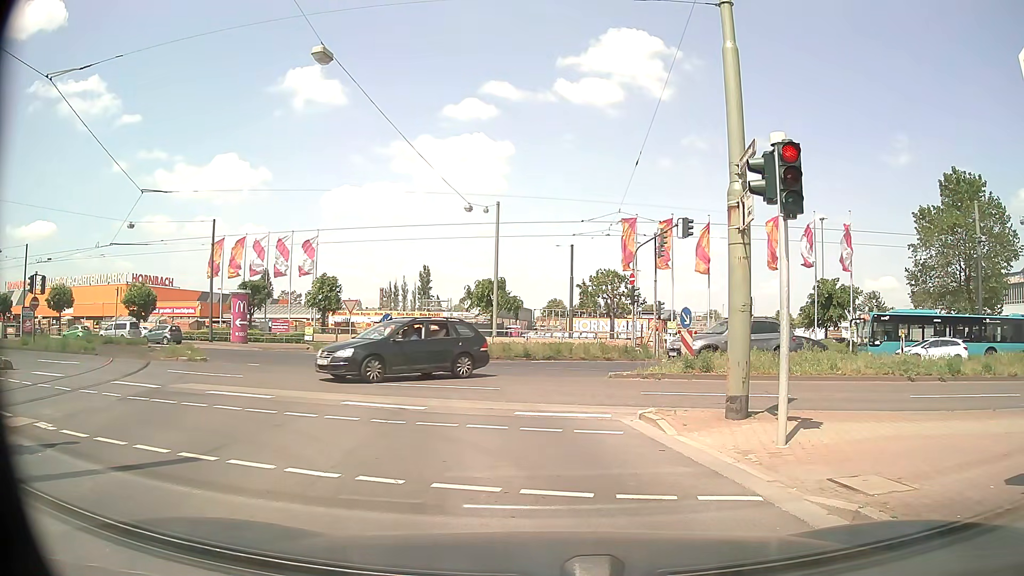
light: Day
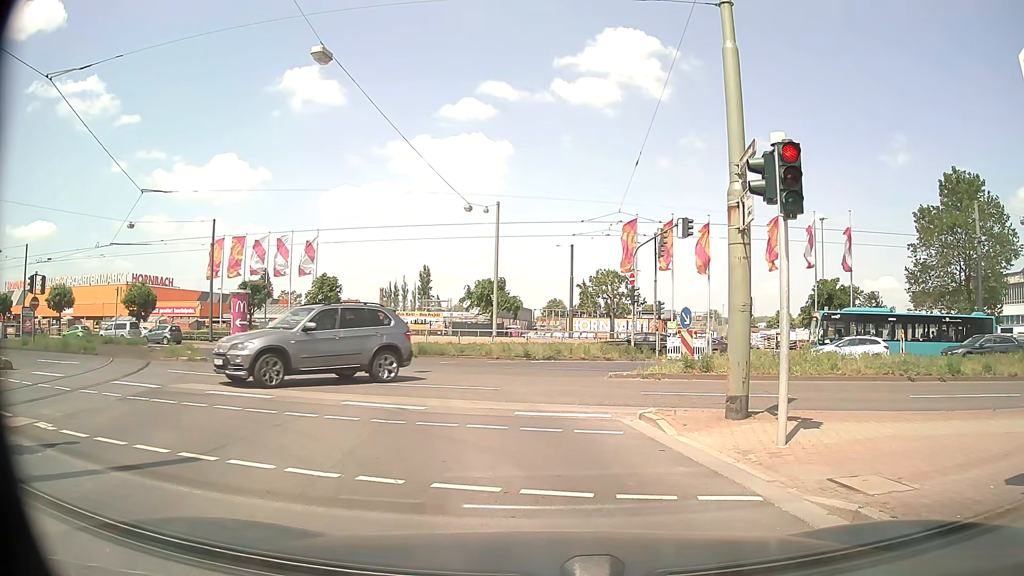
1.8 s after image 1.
(0.0, 0.0) m; 0°
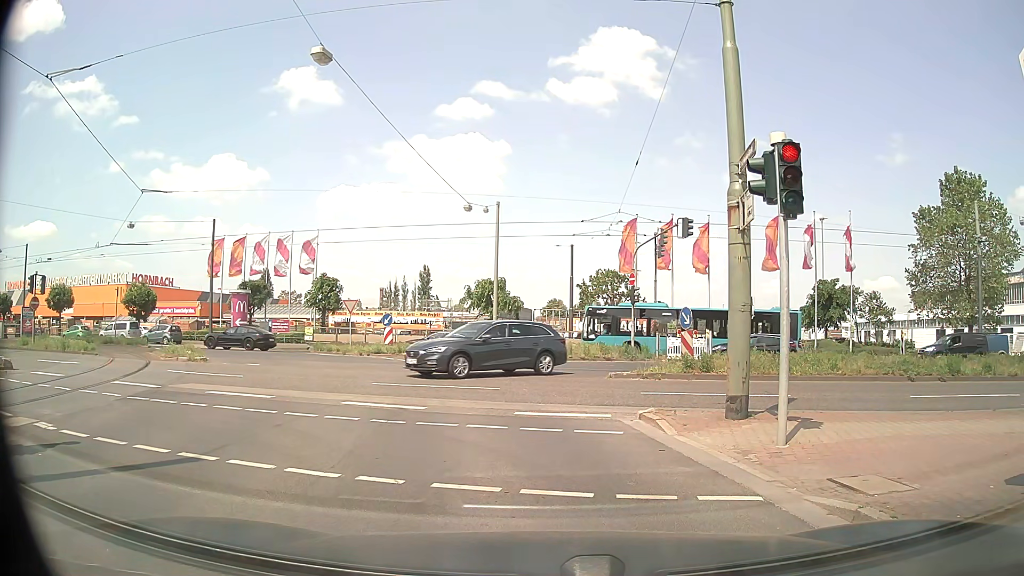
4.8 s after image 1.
(0.0, 0.0) m; 0°
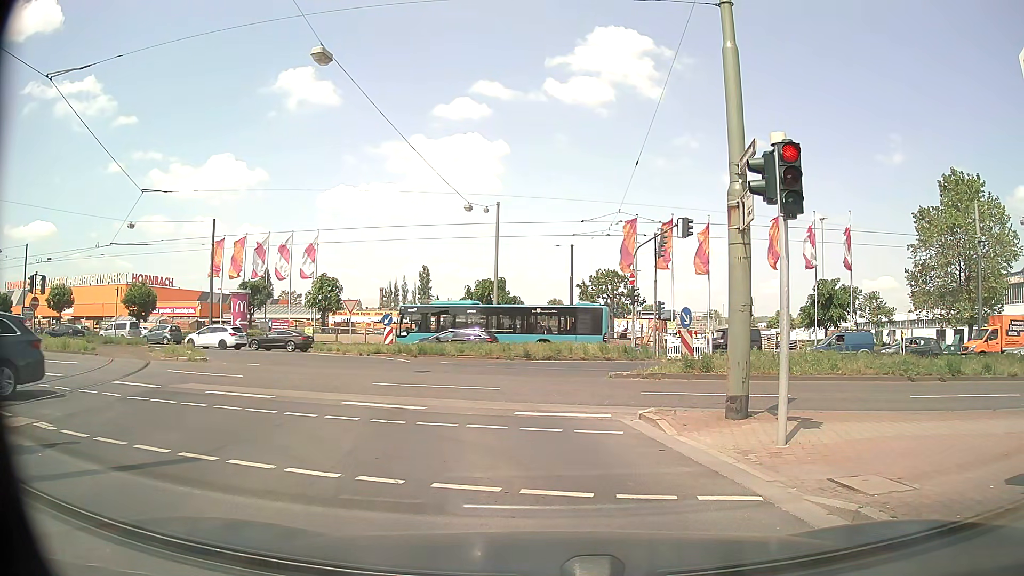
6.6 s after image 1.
(0.0, 0.0) m; 0°
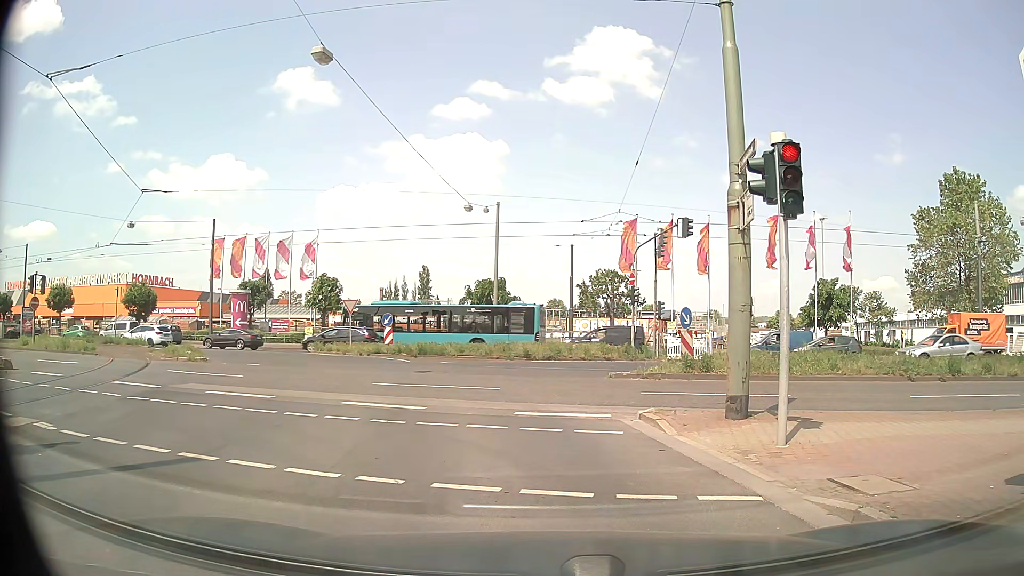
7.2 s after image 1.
(0.0, 0.0) m; 0°
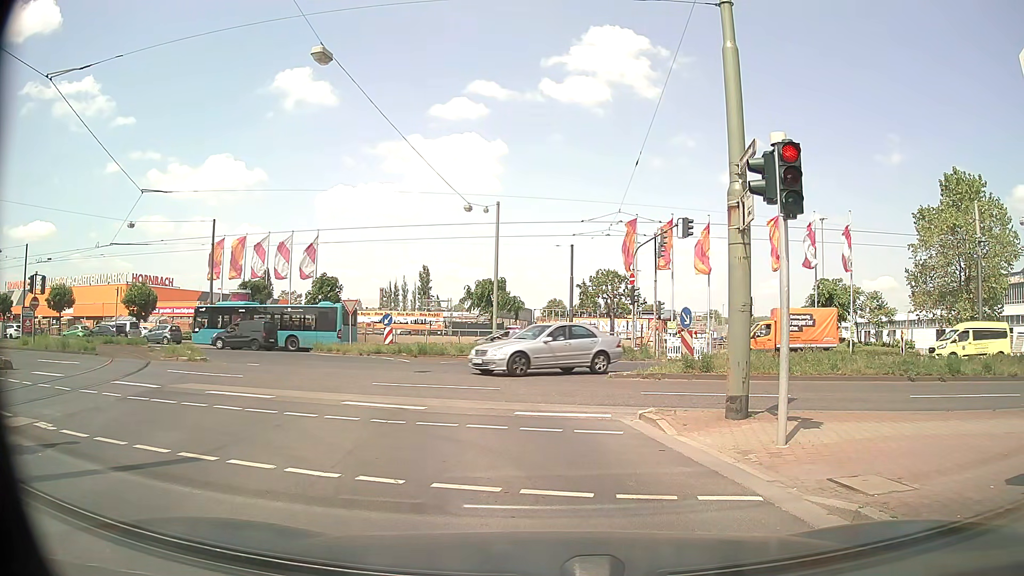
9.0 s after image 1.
(0.0, 0.0) m; 0°
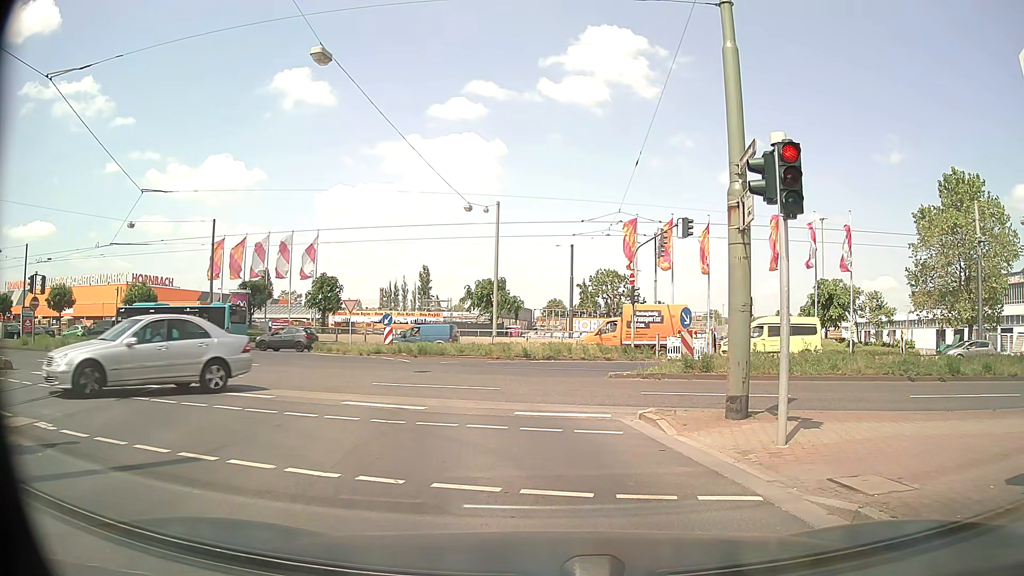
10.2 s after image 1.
(0.0, 0.0) m; 0°
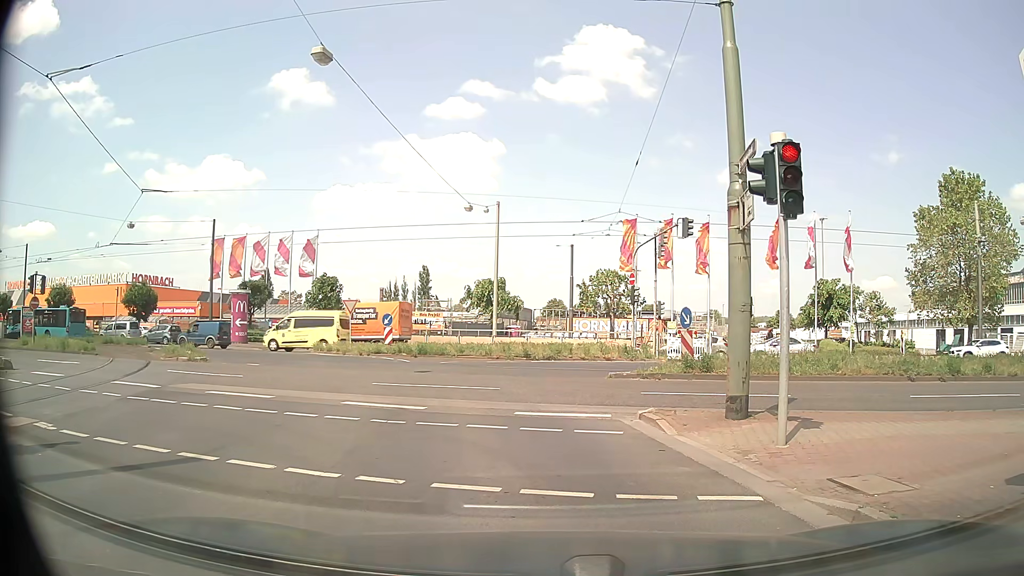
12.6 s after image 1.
(0.0, 0.0) m; 0°
